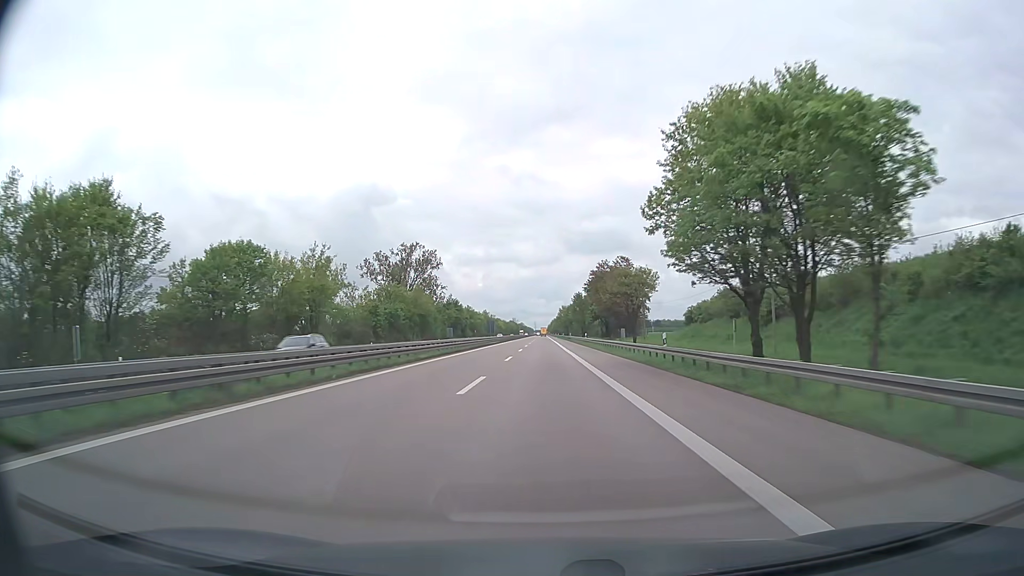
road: trunk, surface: asphalt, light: Day
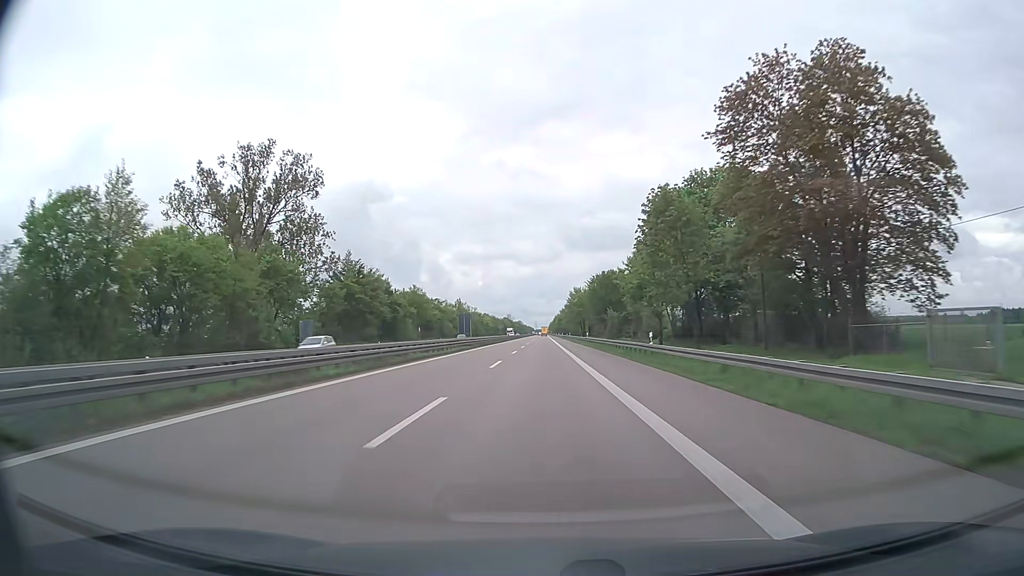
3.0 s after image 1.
(+0.1, +97.0) m; 0°
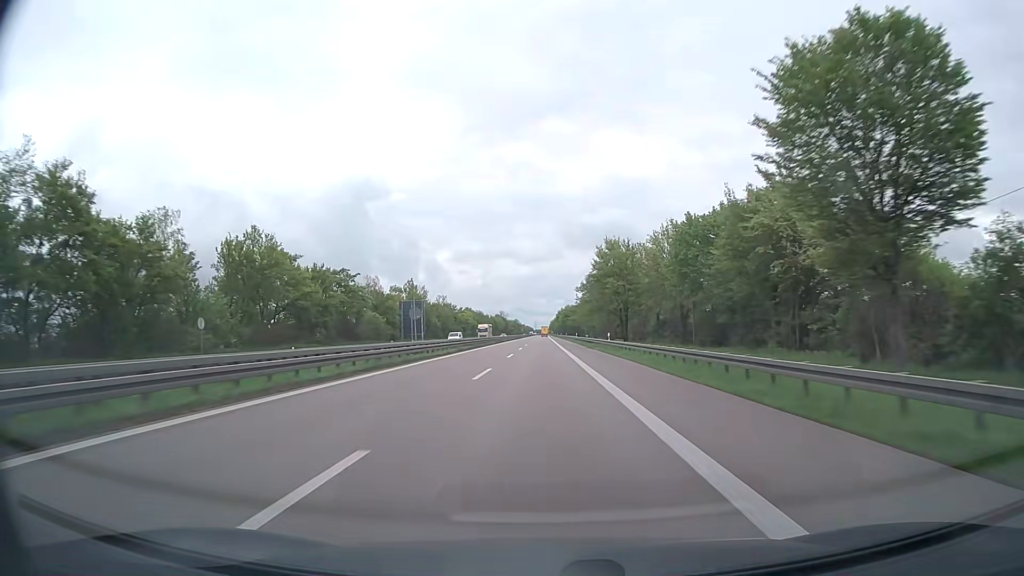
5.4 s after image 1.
(0.0, +78.1) m; 0°
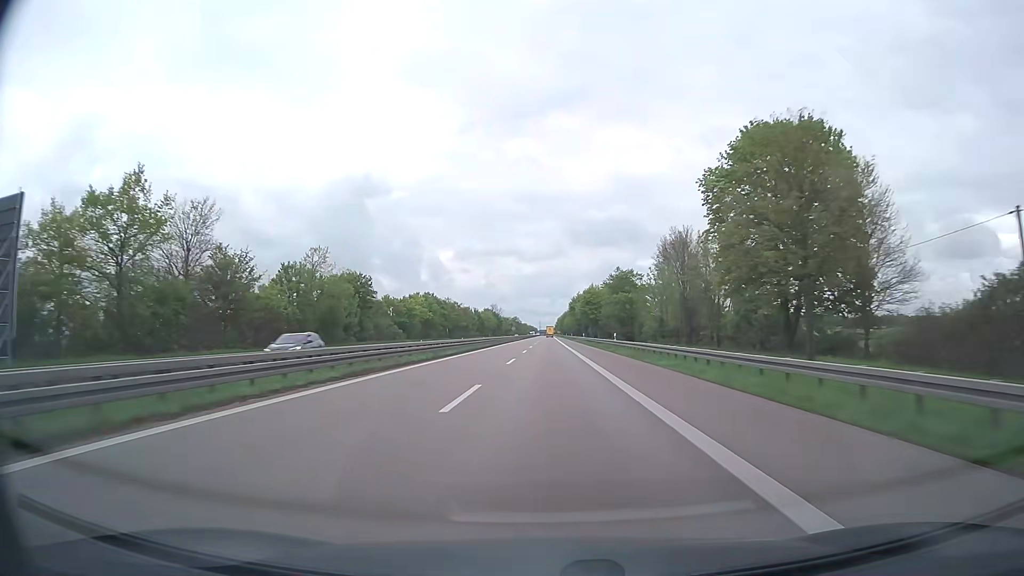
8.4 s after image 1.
(-0.3, +98.2) m; 0°
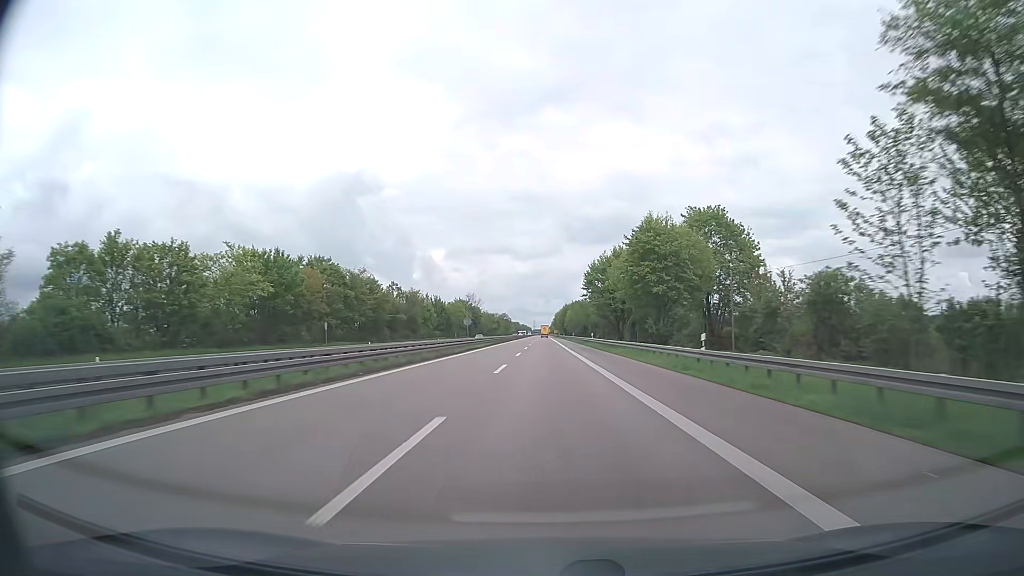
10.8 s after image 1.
(+0.3, +78.7) m; 0°
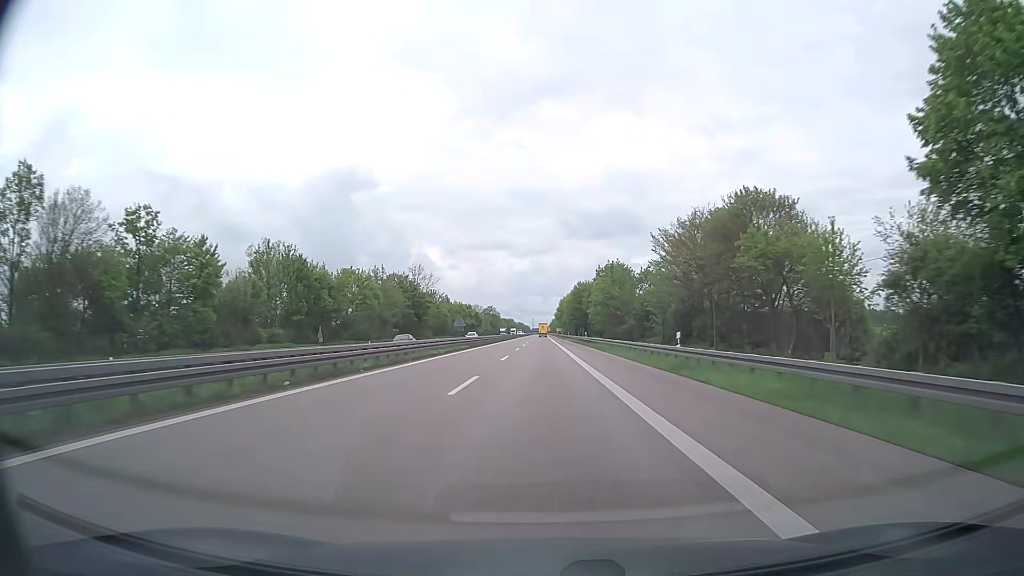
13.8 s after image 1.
(+0.4, +98.1) m; 0°
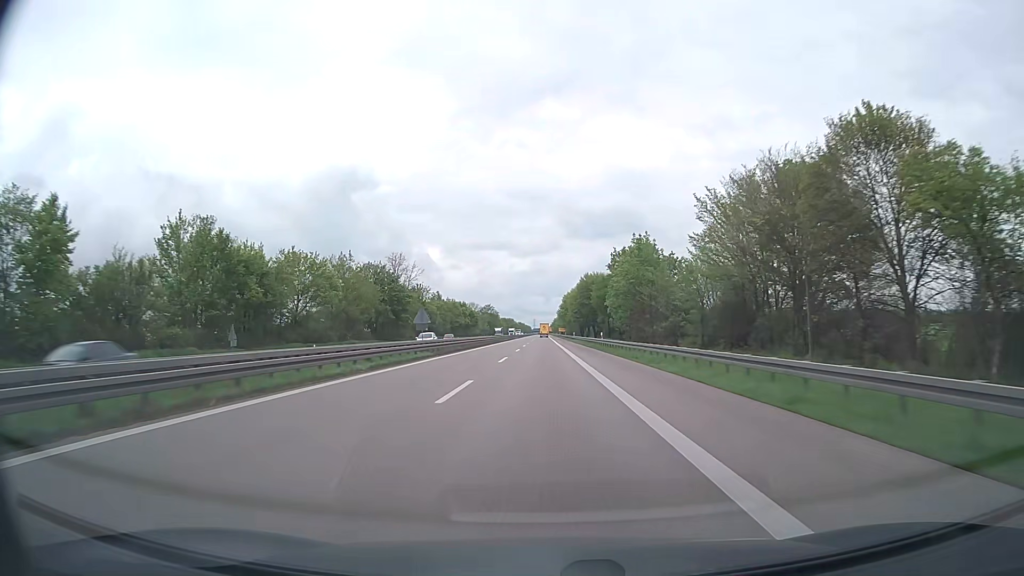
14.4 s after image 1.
(0.0, +19.6) m; 0°
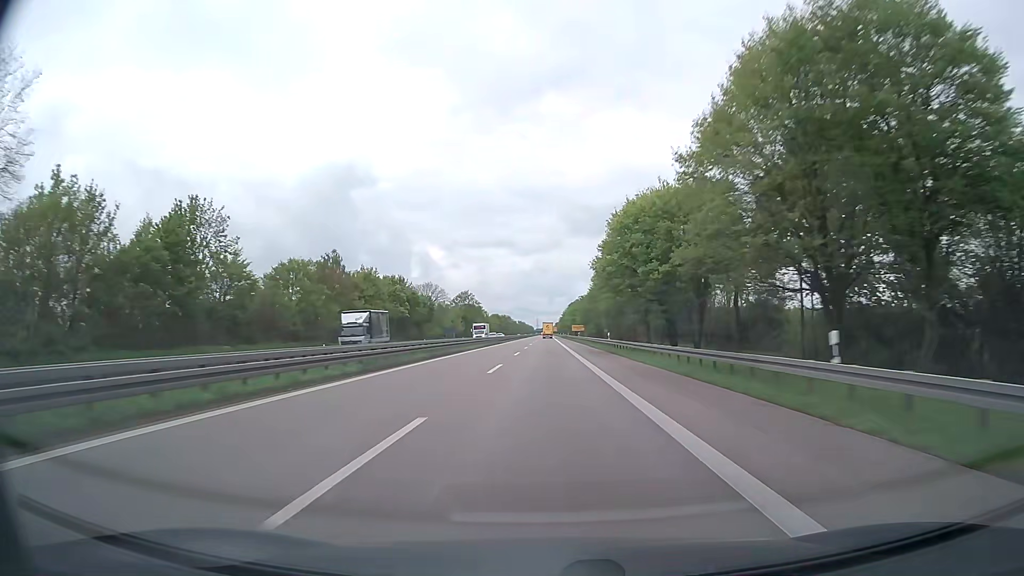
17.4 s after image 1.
(-0.2, +98.2) m; 0°
(0, +10) (0, +20) (0, +30) (0, +40) (0, +50) (0, +60) (0, +70) (0, +80) (0, +90) (0, +100) m
